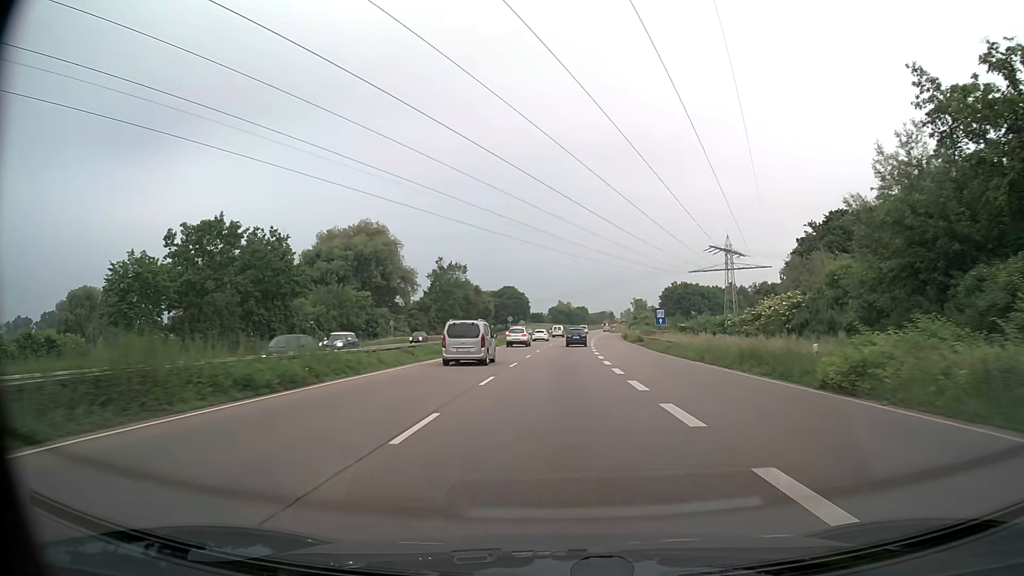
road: trunk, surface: asphalt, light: Day
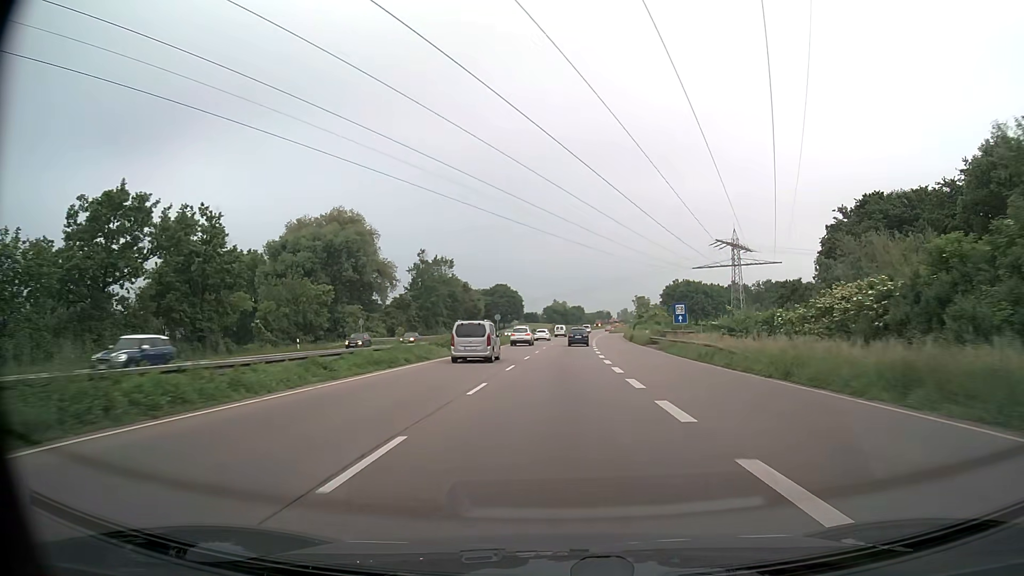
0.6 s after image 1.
(+0.1, +11.5) m; +1°
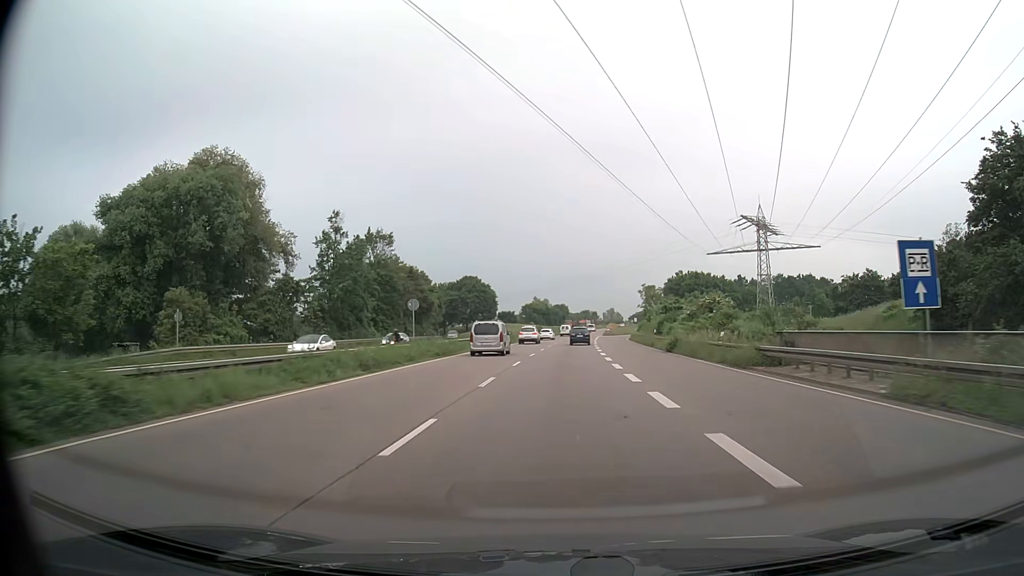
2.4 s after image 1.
(+0.4, +34.4) m; +1°
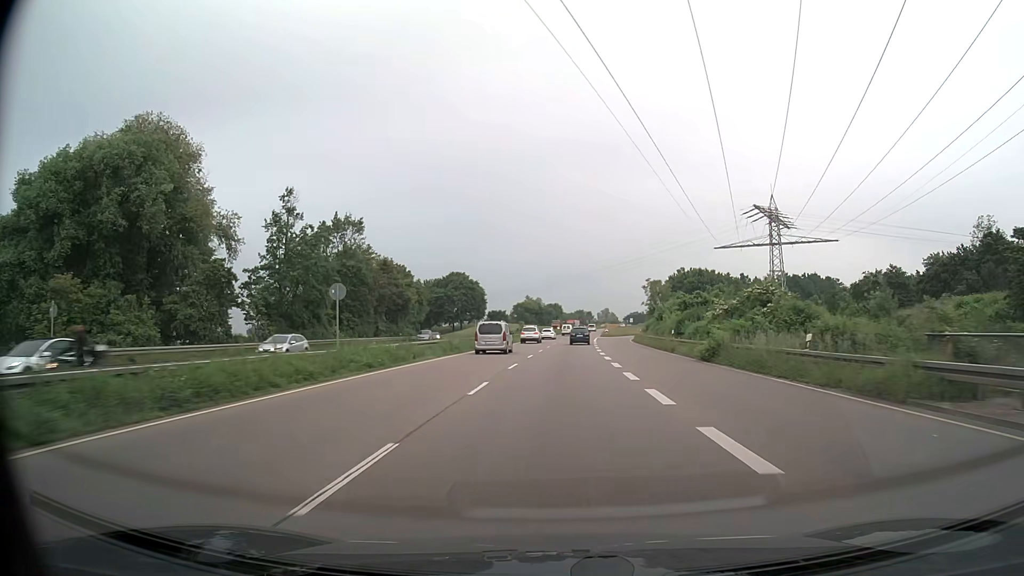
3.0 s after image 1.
(+0.1, +11.4) m; +1°
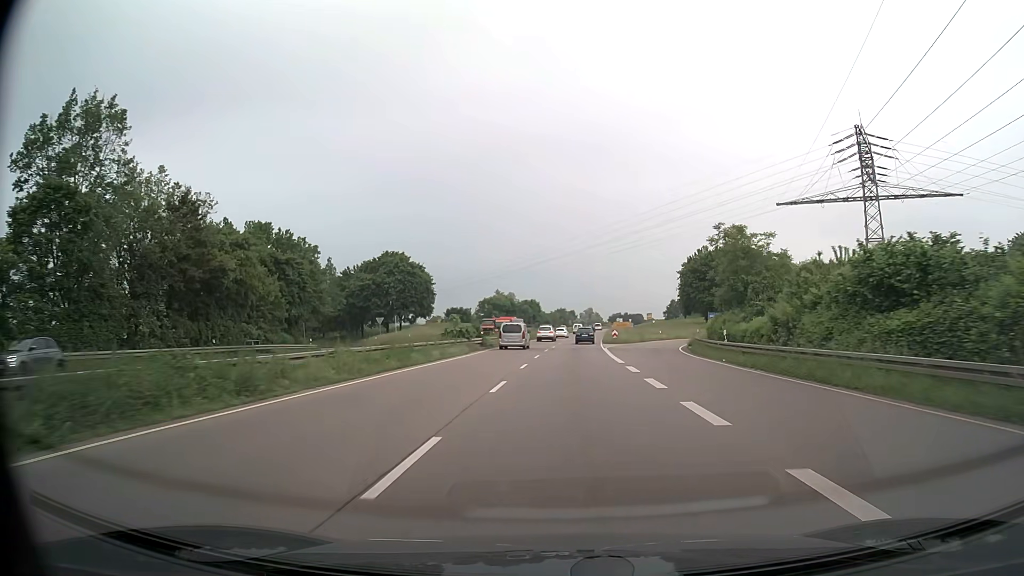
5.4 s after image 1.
(+0.8, +45.4) m; +2°
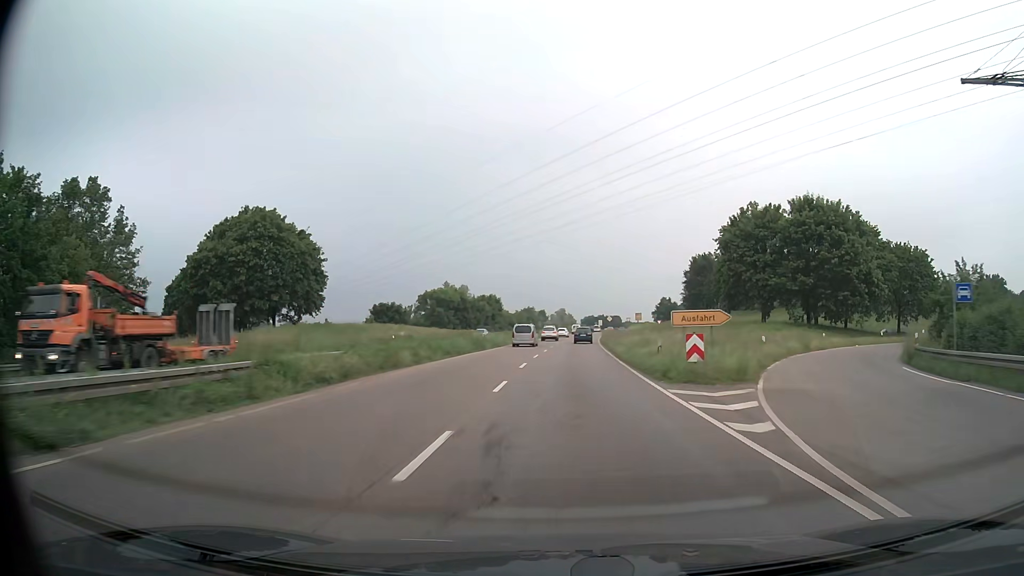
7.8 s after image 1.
(+1.0, +44.9) m; +3°
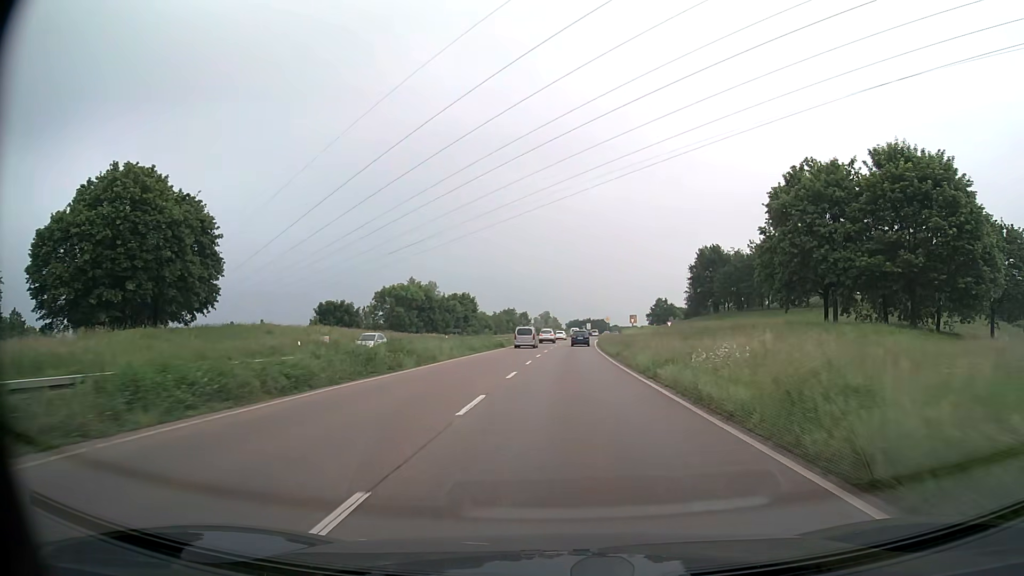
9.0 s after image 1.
(+0.3, +22.2) m; +2°
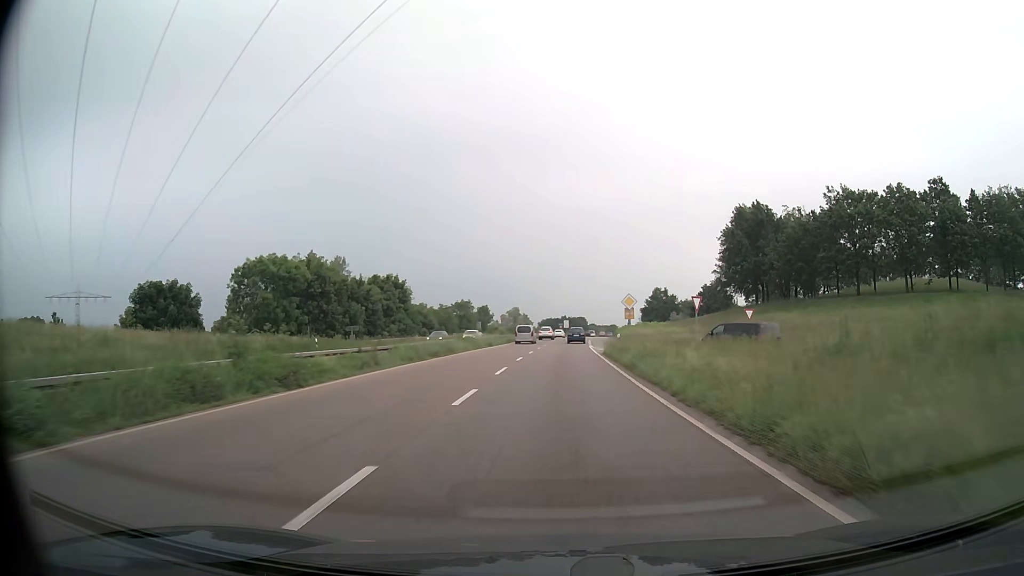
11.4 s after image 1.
(+0.8, +43.6) m; +2°
(0, +10) (0, +20) (0, +30) (+1, +40) (+1, +50) (+1, +60) (+2, +70) (+3, +80) (+5, +90) (+6, +100) m
